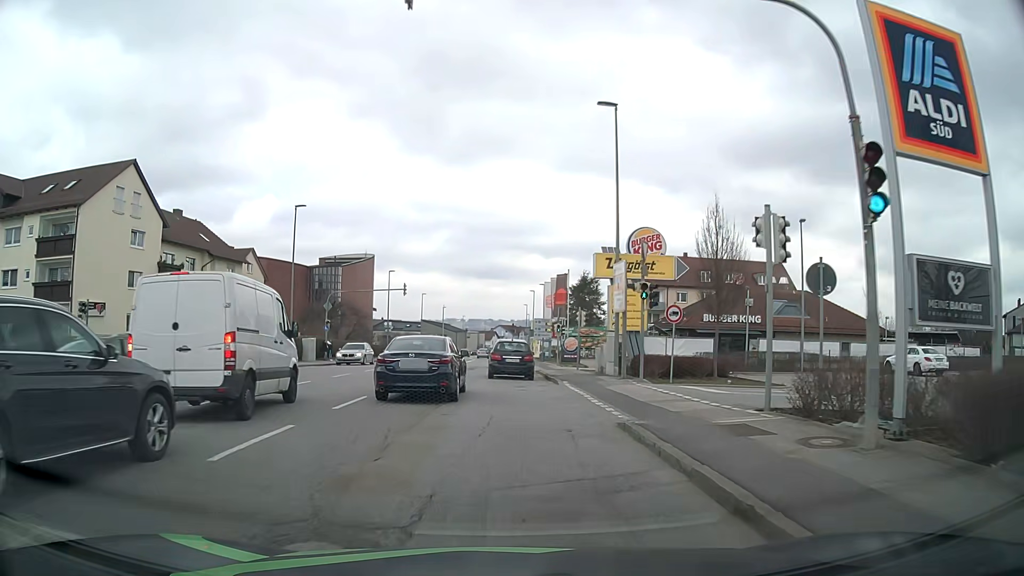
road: tertiary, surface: asphalt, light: Day
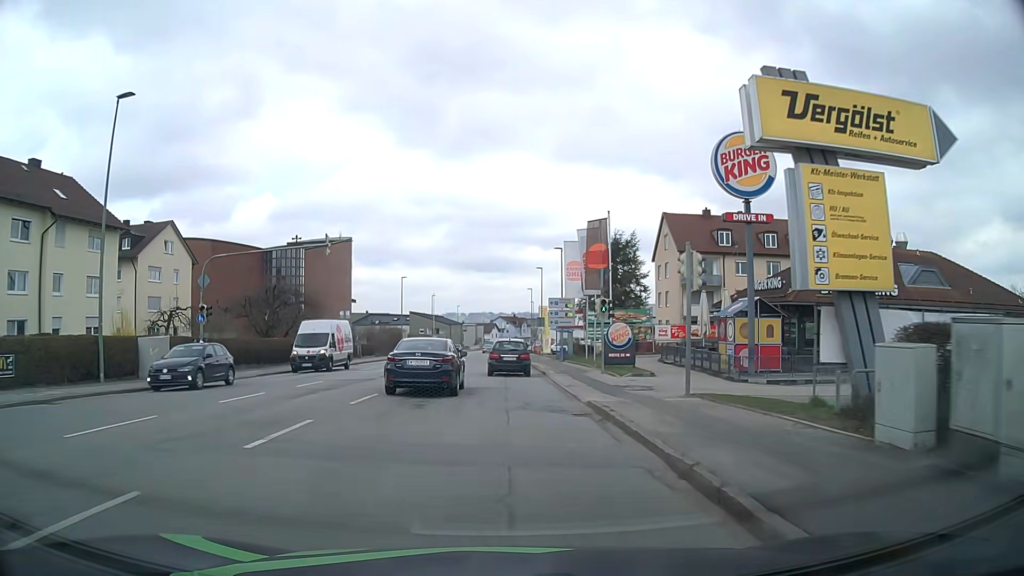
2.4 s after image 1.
(0.0, +22.6) m; 0°
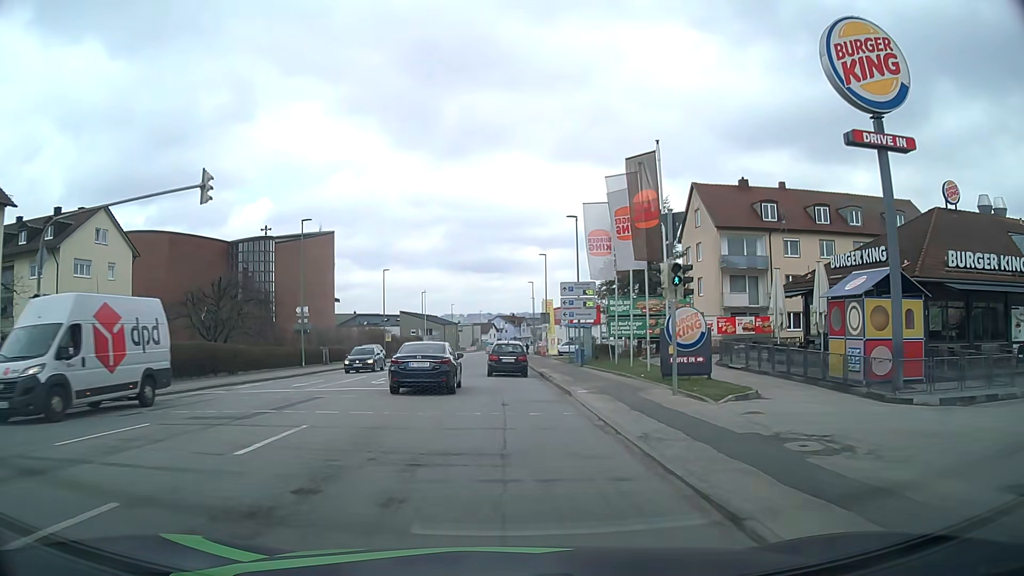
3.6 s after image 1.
(+0.1, +12.3) m; +1°
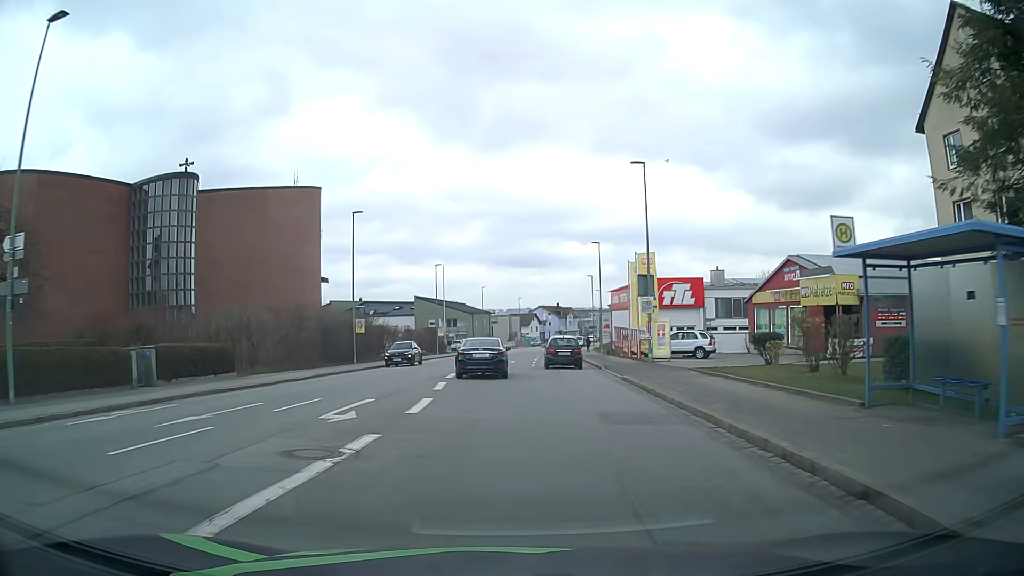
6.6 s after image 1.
(-1.6, +33.7) m; -4°
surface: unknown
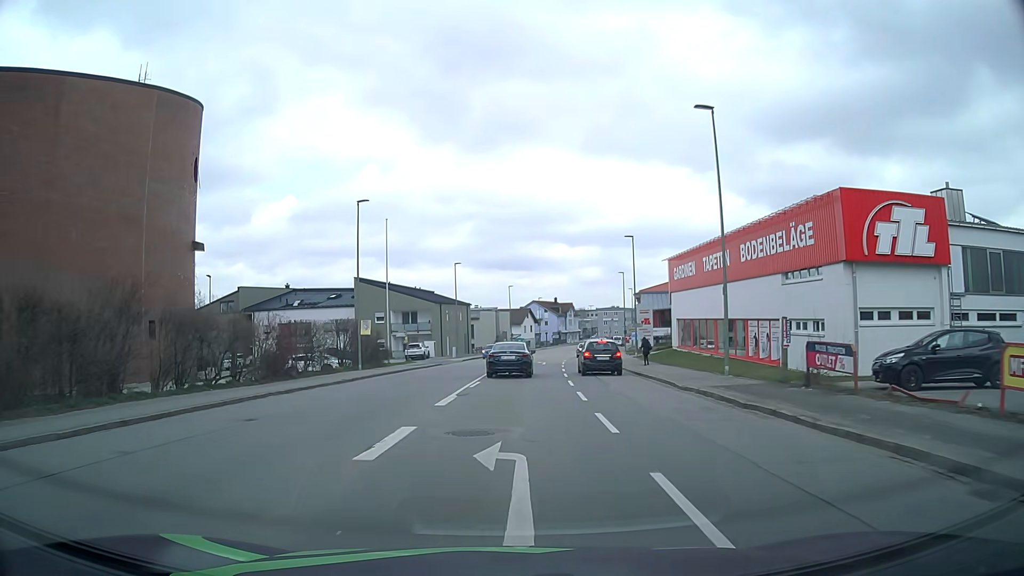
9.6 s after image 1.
(-0.1, +37.6) m; +1°
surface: asphalt
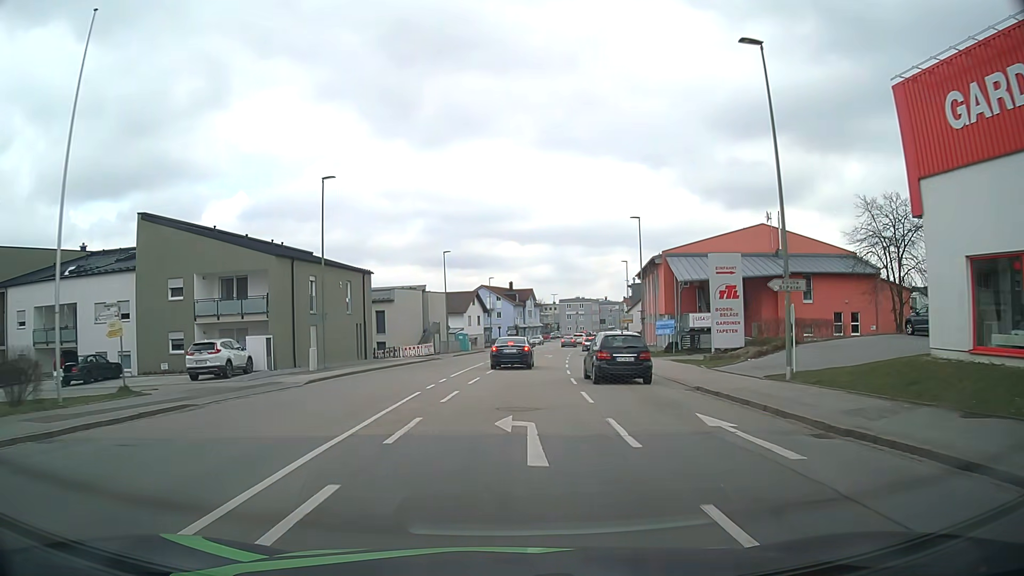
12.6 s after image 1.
(+1.4, +38.4) m; +4°
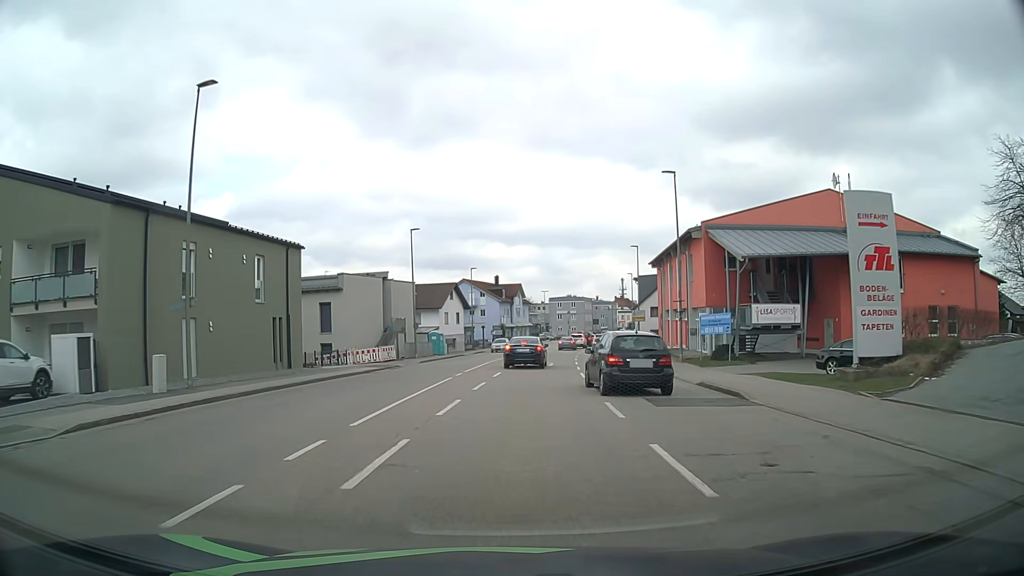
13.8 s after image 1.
(+0.2, +14.7) m; +1°
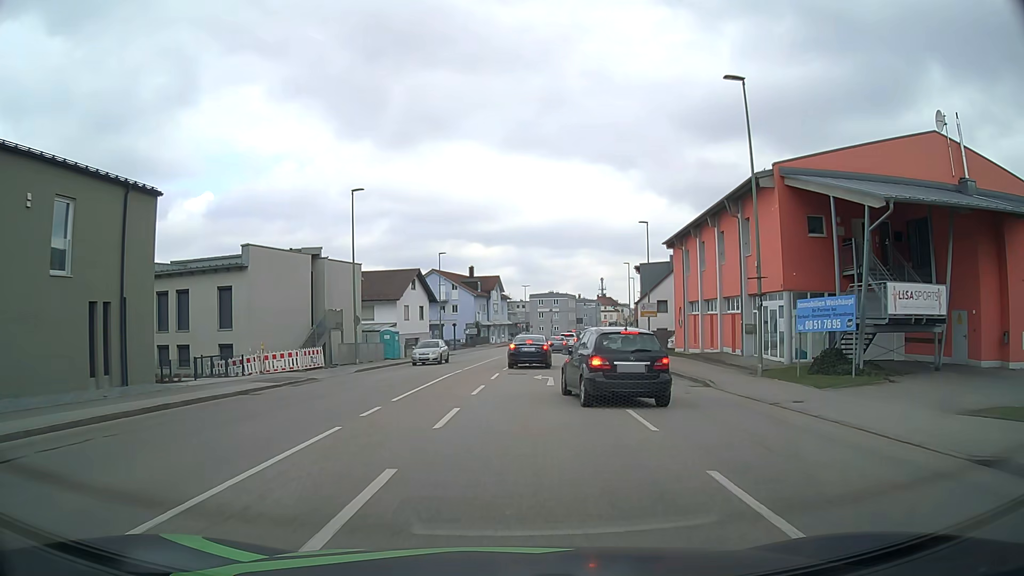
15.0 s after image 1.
(+0.3, +14.2) m; +2°
(0, +10) (+1, +20) (+1, +30) (+2, +40) (+3, +50) (+5, +60) (+6, +70) (+8, +79) (+10, +89) (+12, +99) m
